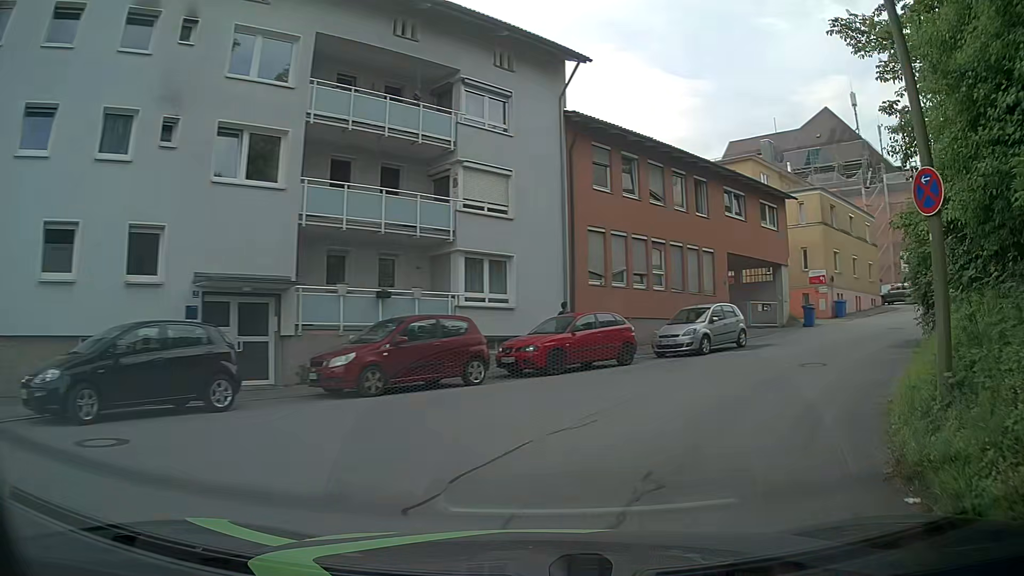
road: residential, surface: asphalt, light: Day
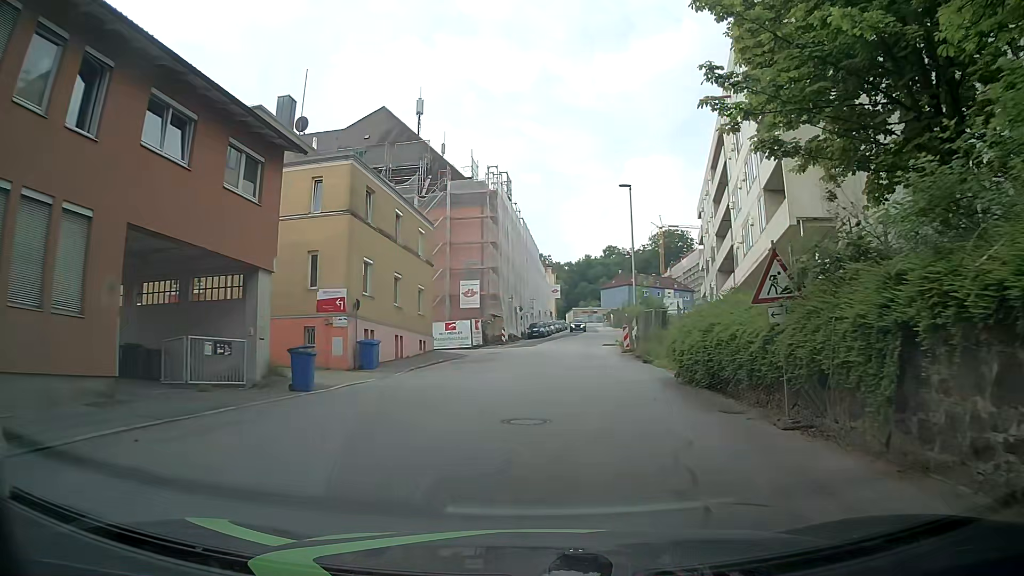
(+6.7, +15.8) m; +41°
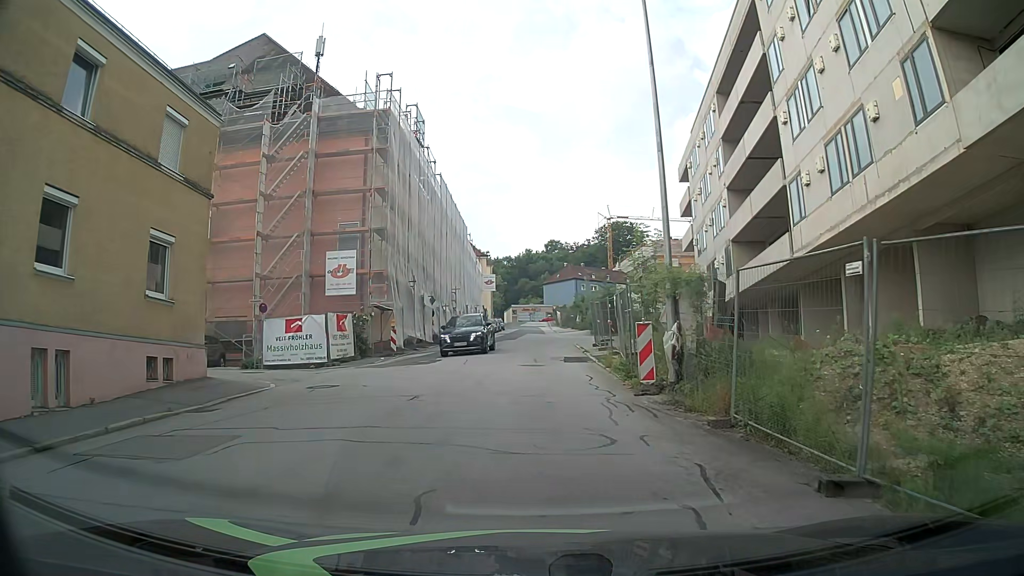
(+1.6, +20.0) m; +6°
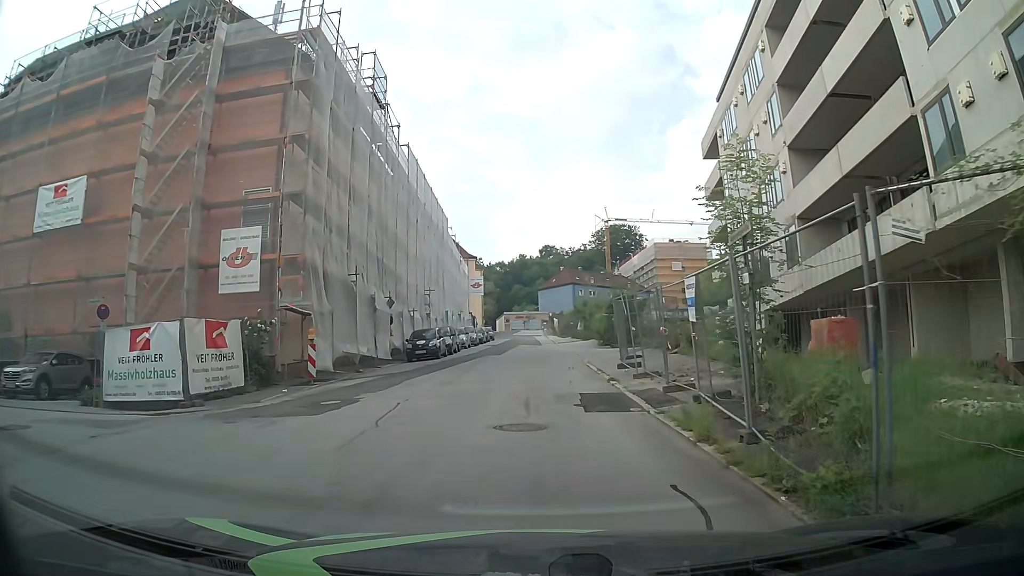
(0.0, +10.7) m; 0°
